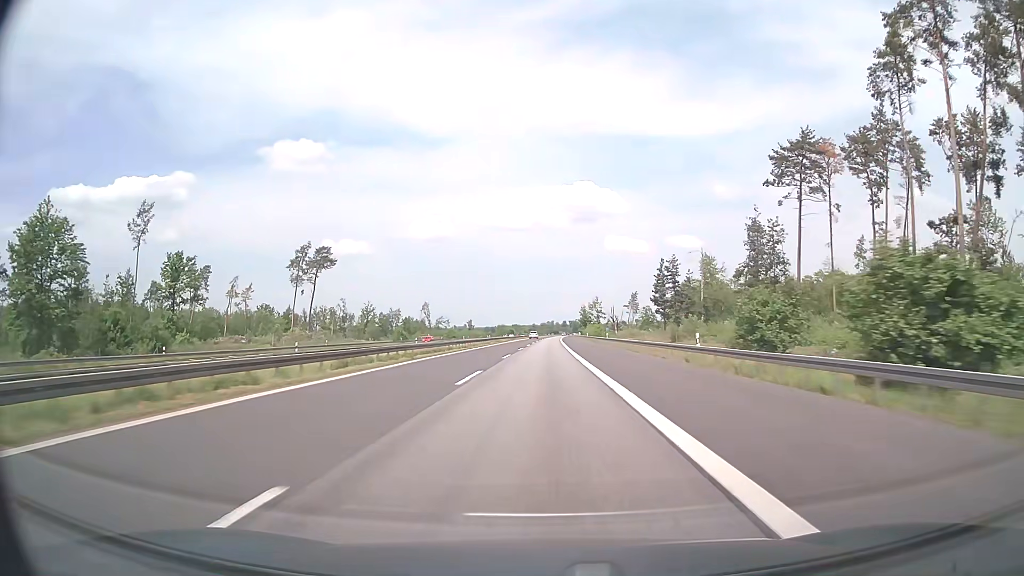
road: motorway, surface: asphalt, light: Day
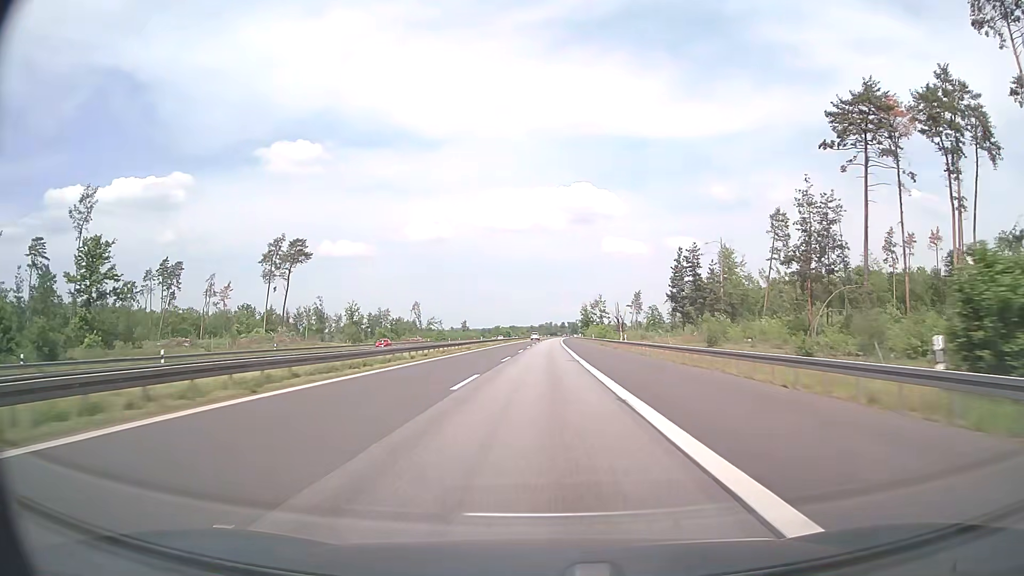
(0.0, +19.0) m; 0°
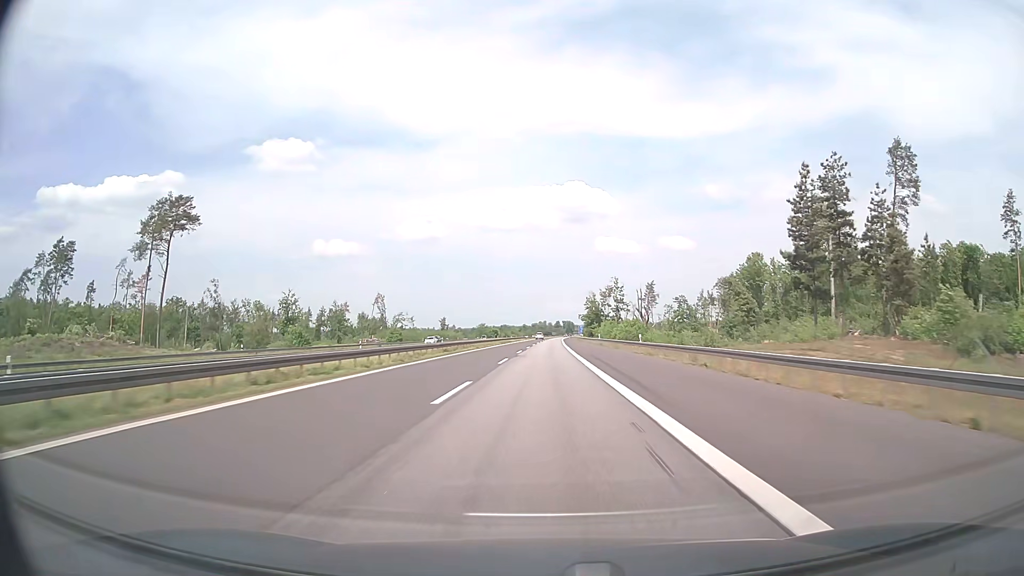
(+0.4, +57.0) m; +1°
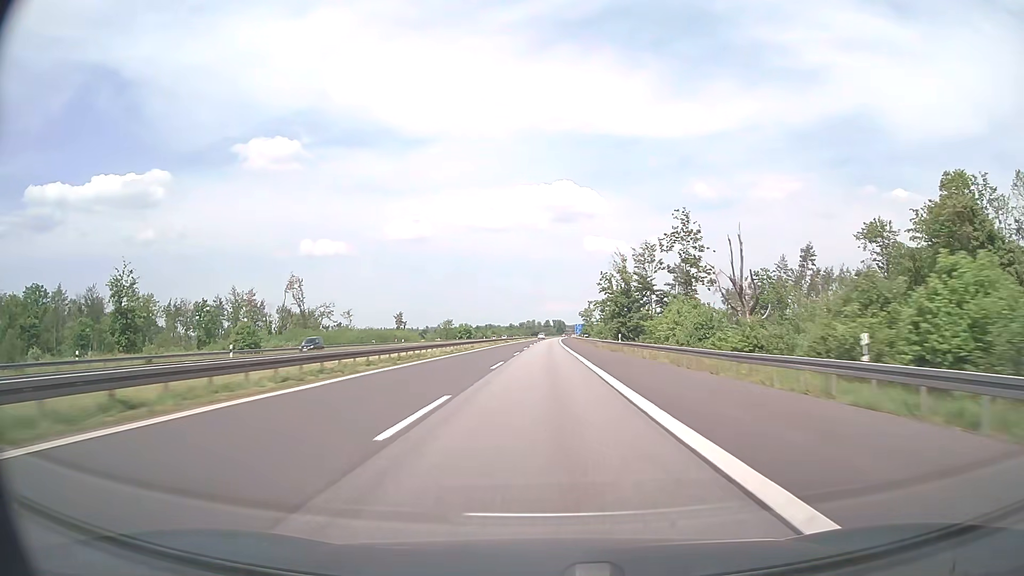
(+0.6, +76.0) m; +1°
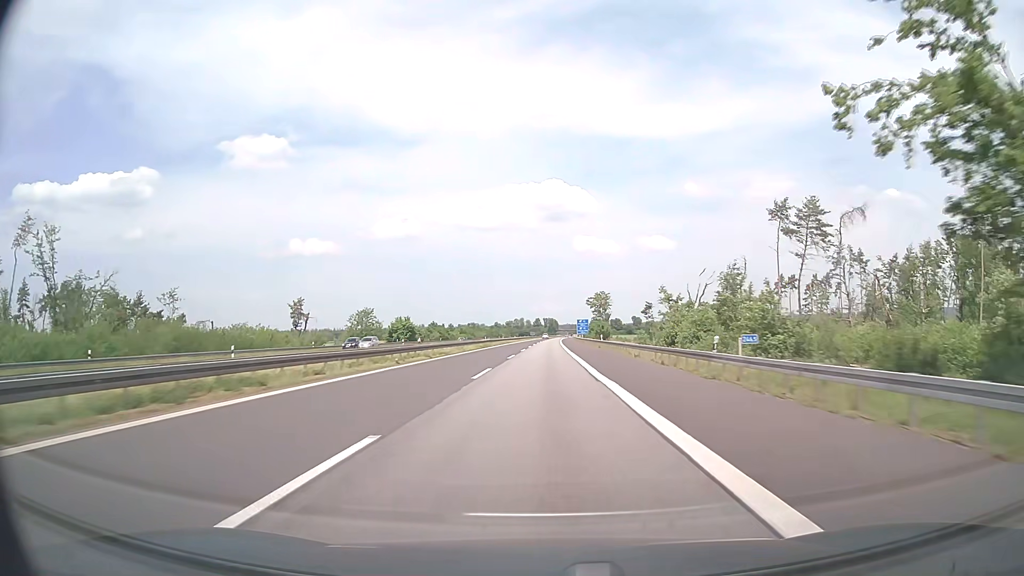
(+0.8, +95.1) m; +1°
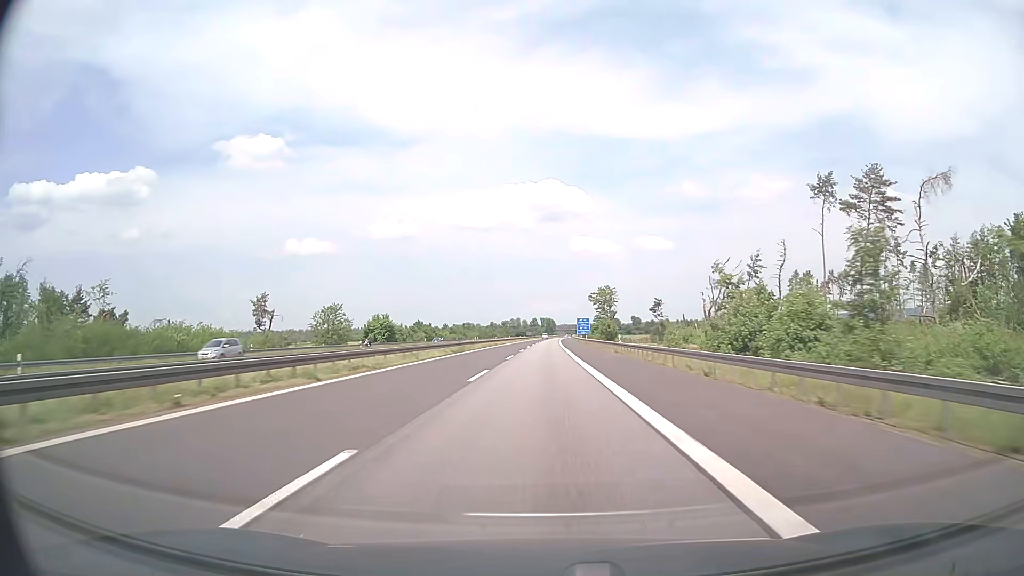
(+0.1, +19.0) m; +1°
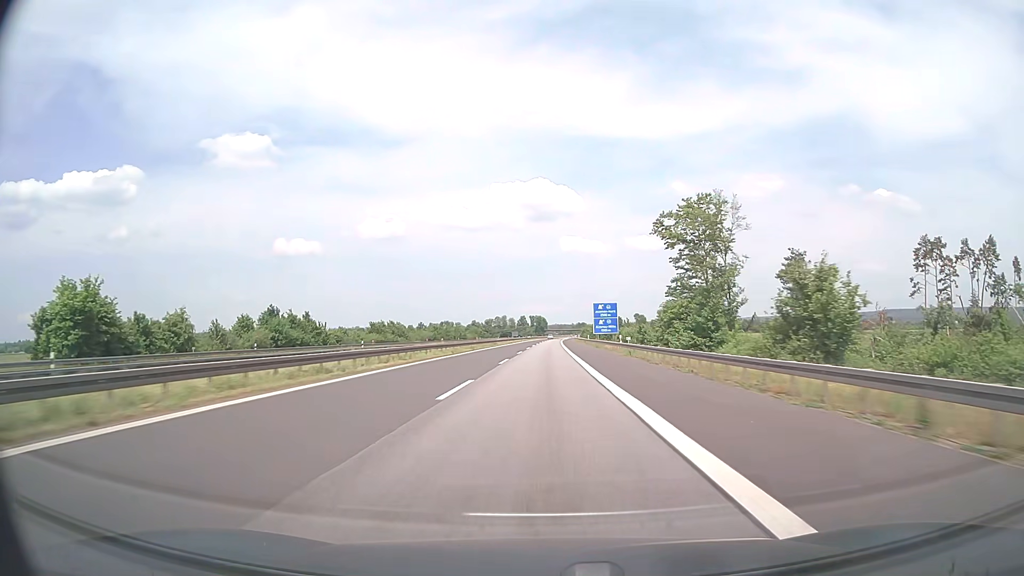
(+0.6, +95.3) m; +1°
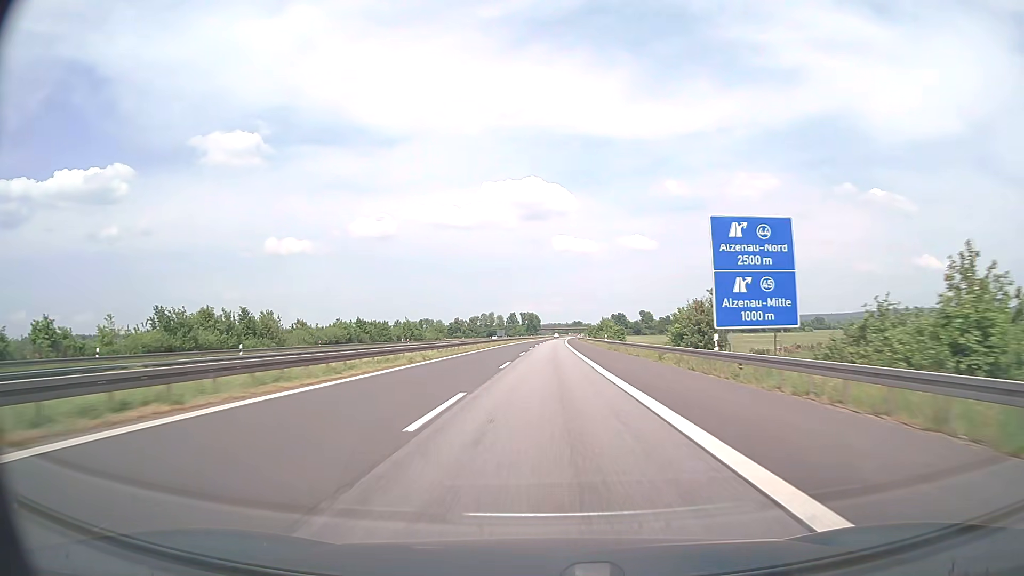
(+0.4, +76.3) m; +1°
(0, +10) (0, +20) (0, +30) (0, +40) (0, +50) (0, +60) (0, +70) (+1, +80) (+1, +90) (+1, +100) m
